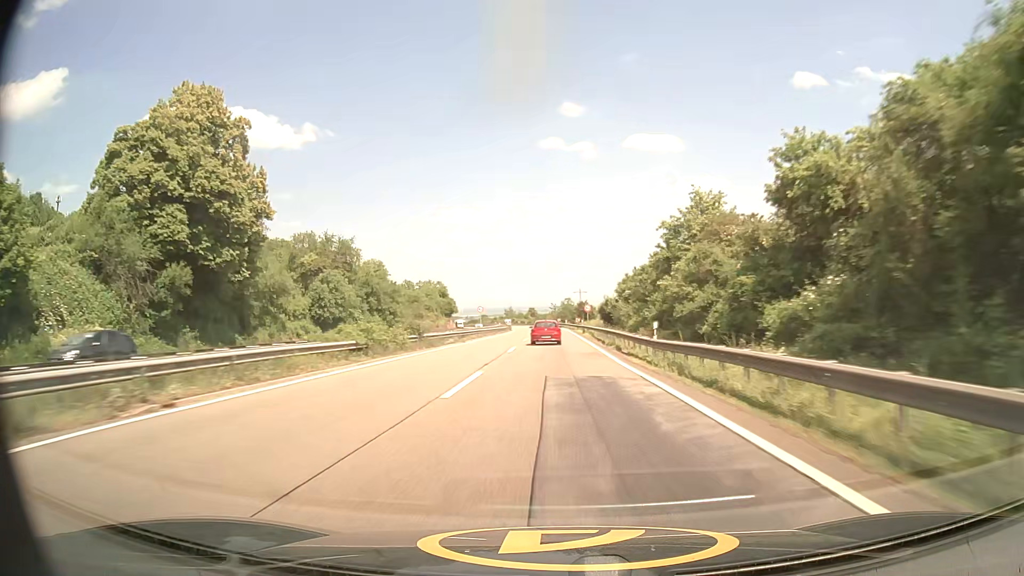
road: motorway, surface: asphalt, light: Day
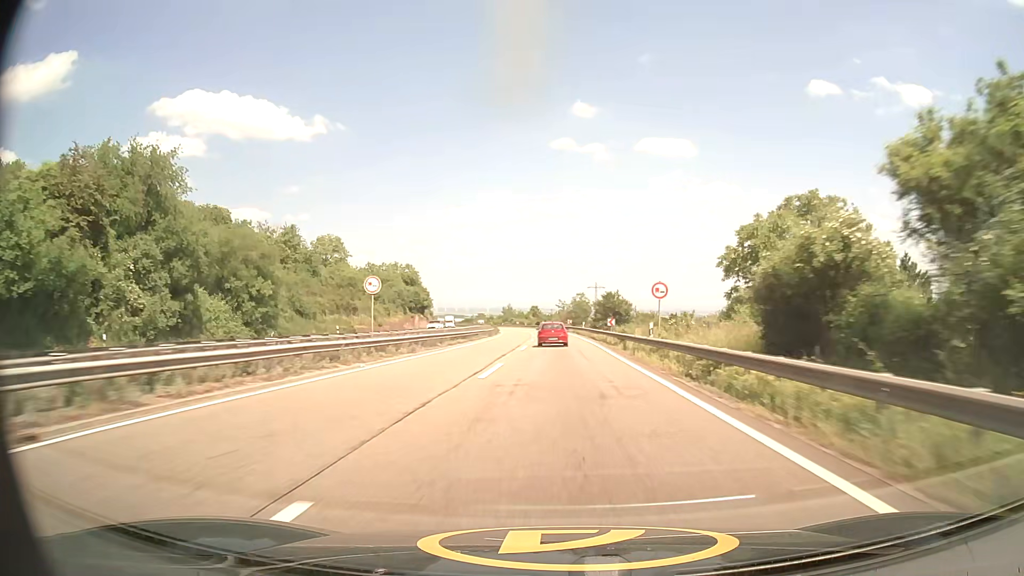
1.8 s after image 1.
(-0.1, +49.1) m; -1°
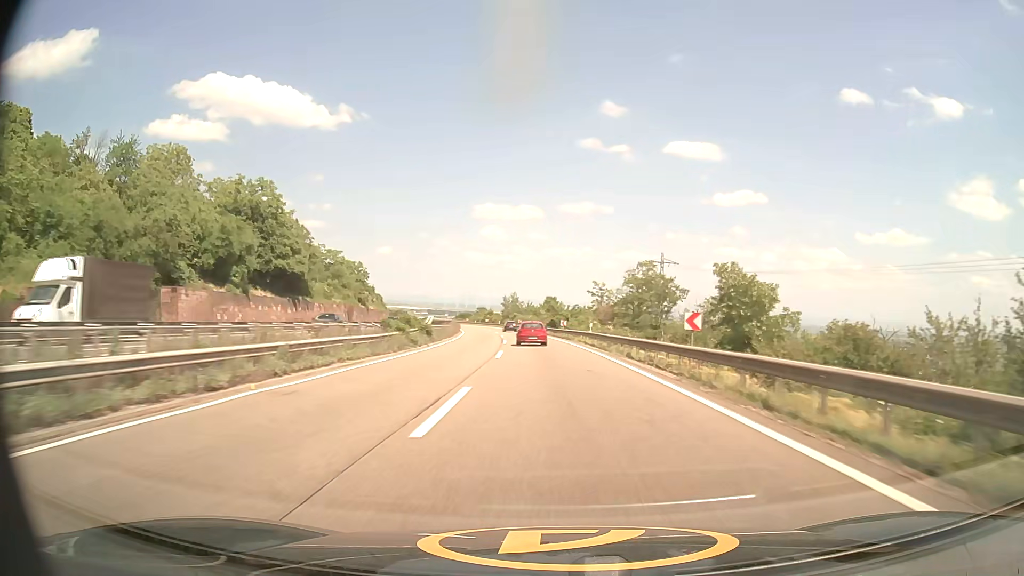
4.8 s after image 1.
(-0.5, +80.9) m; -2°
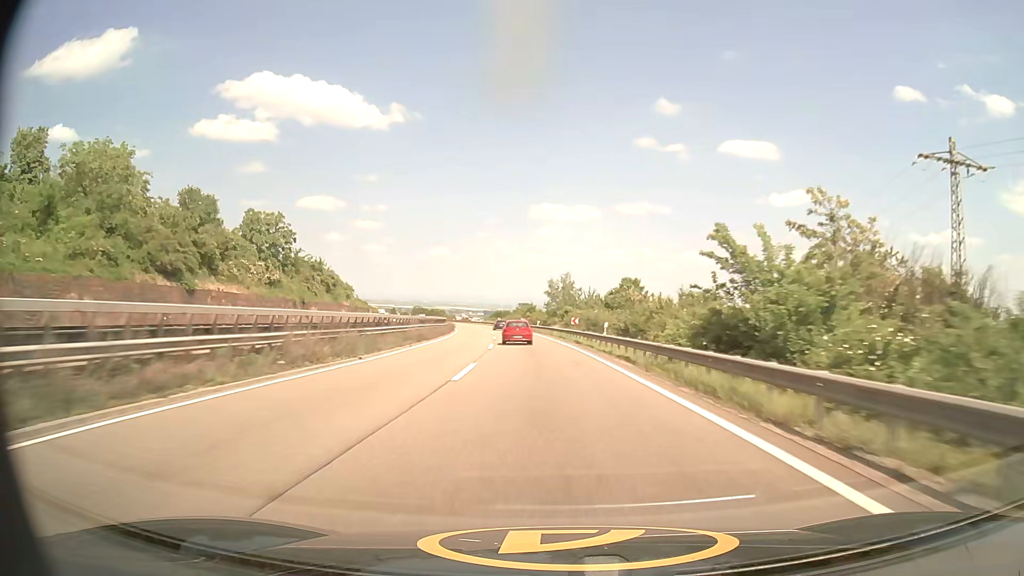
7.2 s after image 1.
(-2.4, +64.5) m; -4°
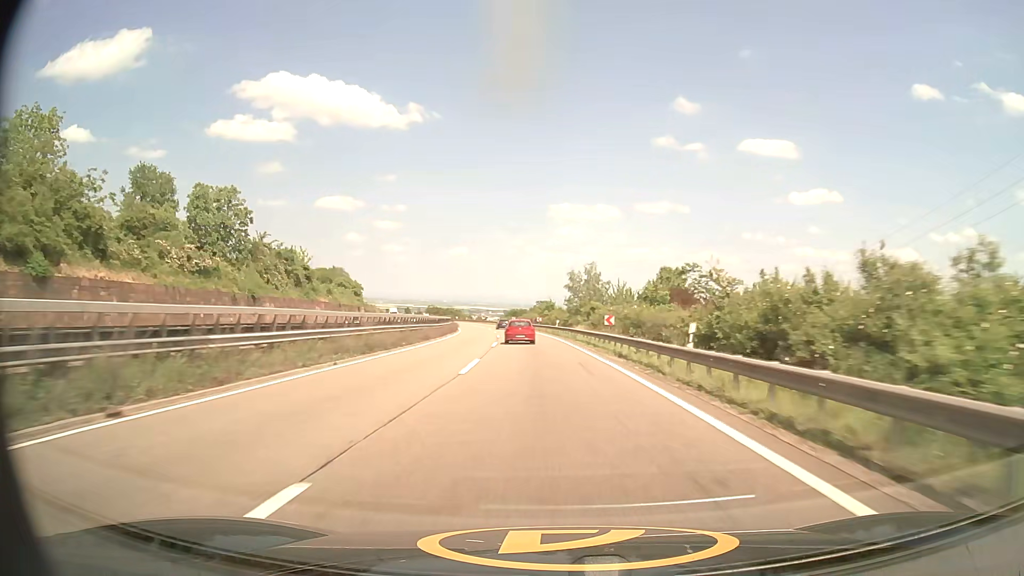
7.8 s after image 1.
(-0.2, +16.1) m; -2°
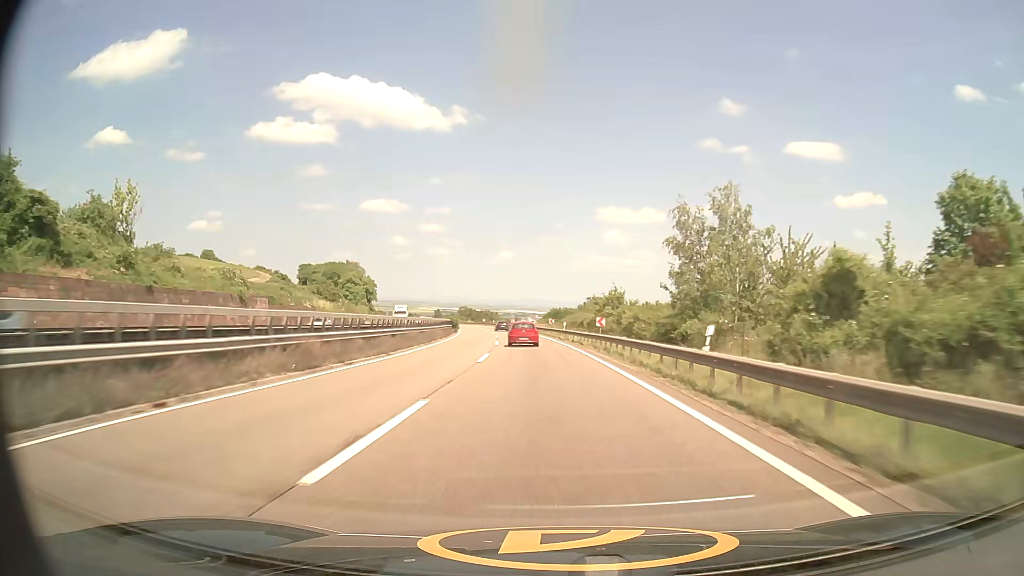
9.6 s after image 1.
(-1.8, +47.9) m; -4°
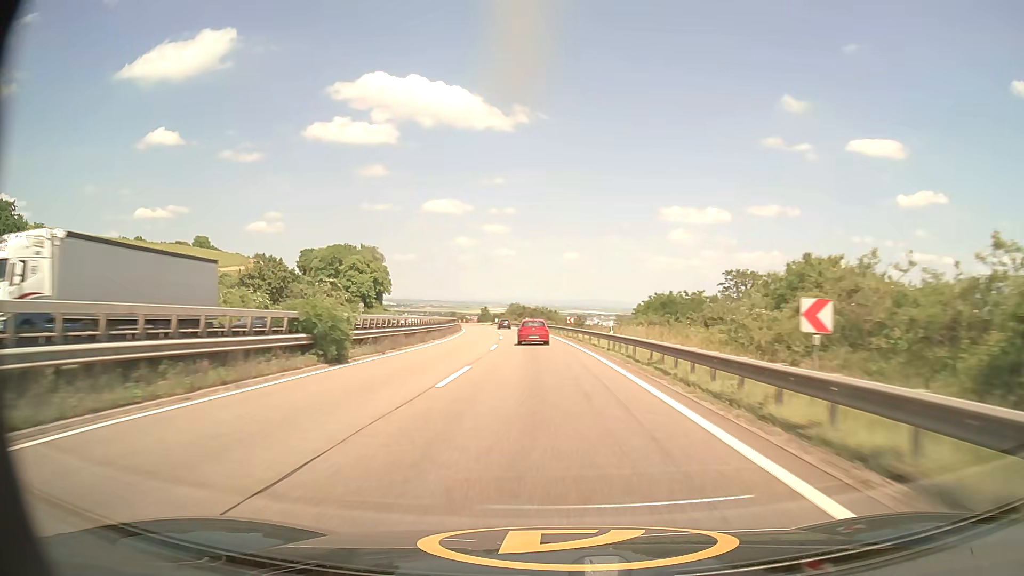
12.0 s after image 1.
(-3.0, +63.9) m; -5°
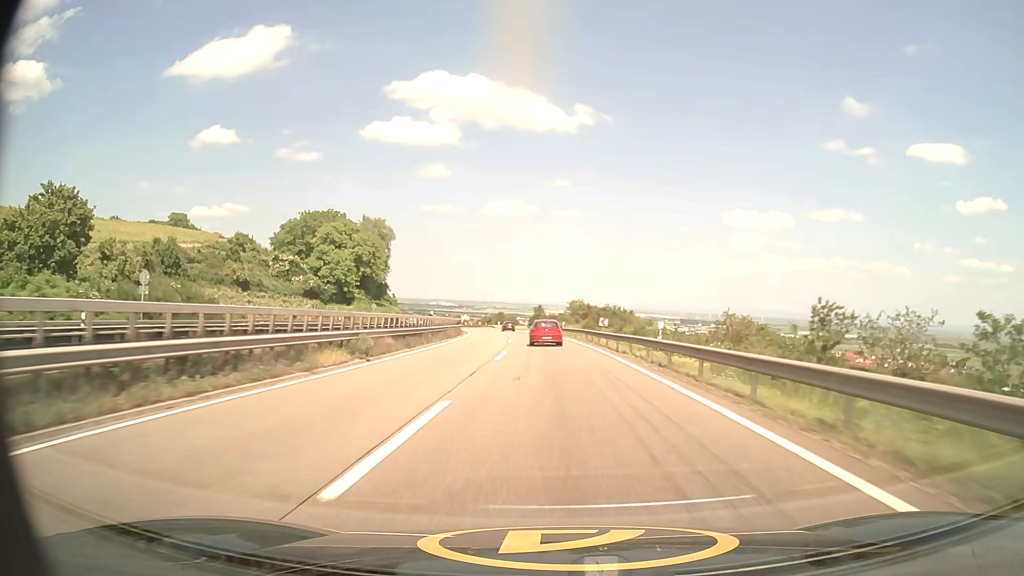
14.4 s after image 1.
(-3.2, +62.9) m; -6°
(0, +10) (0, +20) (-1, +30) (-1, +40) (-2, +50) (-2, +60) (-3, +70) (-4, +80) (-5, +90) (-6, +100) m
